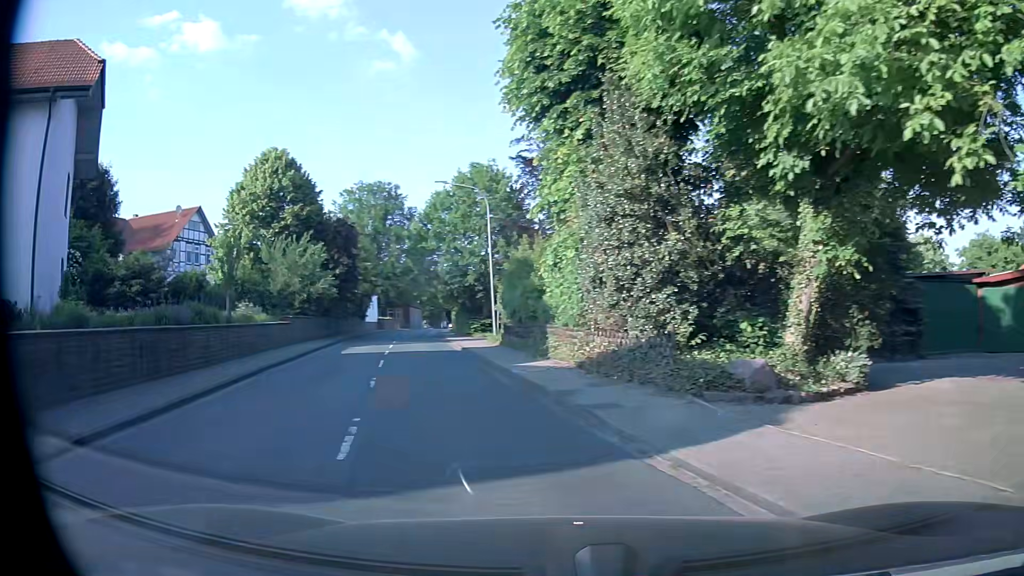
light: Day
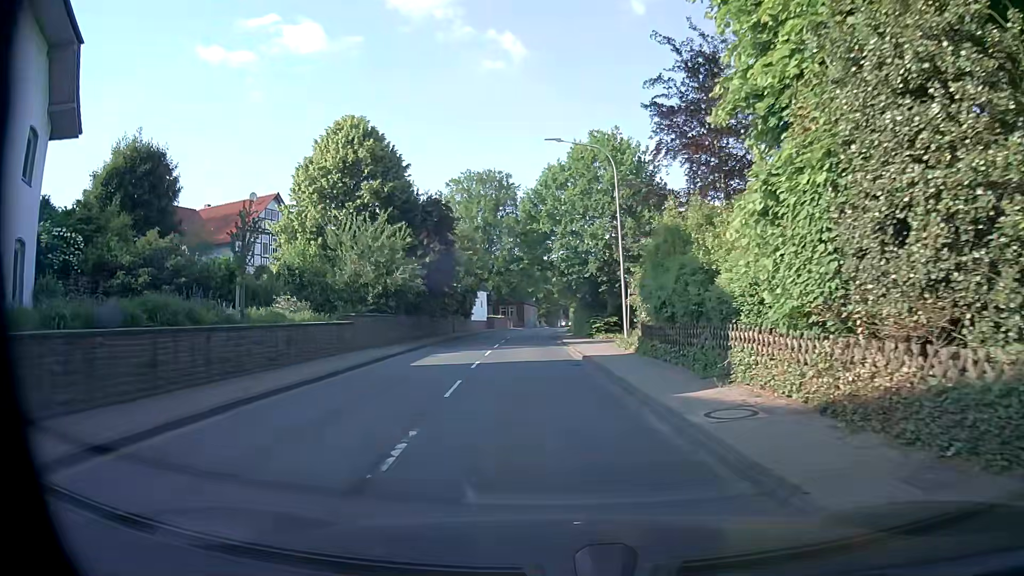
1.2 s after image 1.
(-0.8, +8.0) m; -9°
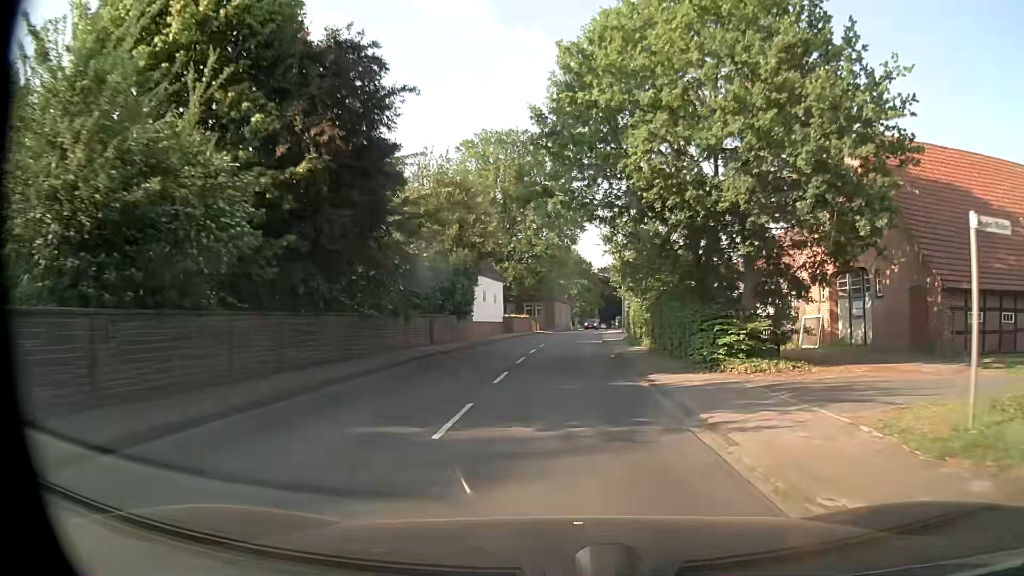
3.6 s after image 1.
(-1.0, +22.3) m; -3°
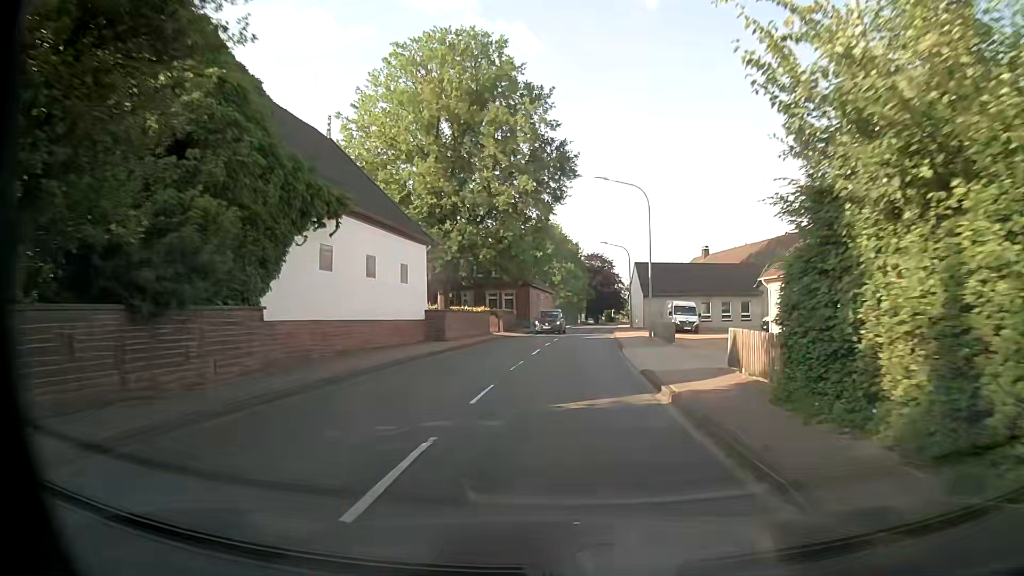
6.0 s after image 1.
(+0.4, +27.5) m; +2°
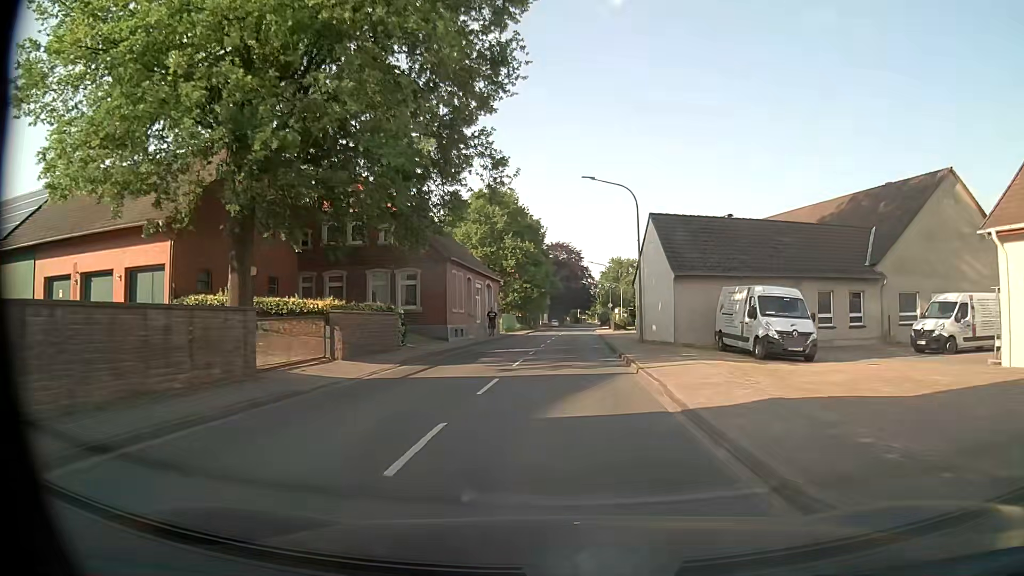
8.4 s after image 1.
(+0.7, +29.1) m; +3°
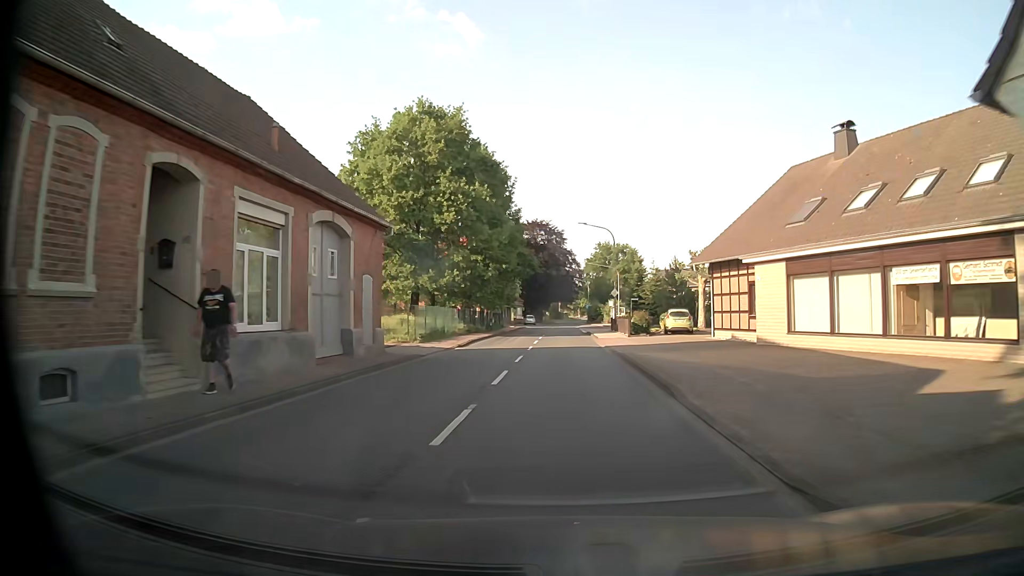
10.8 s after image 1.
(+0.4, +29.3) m; +1°
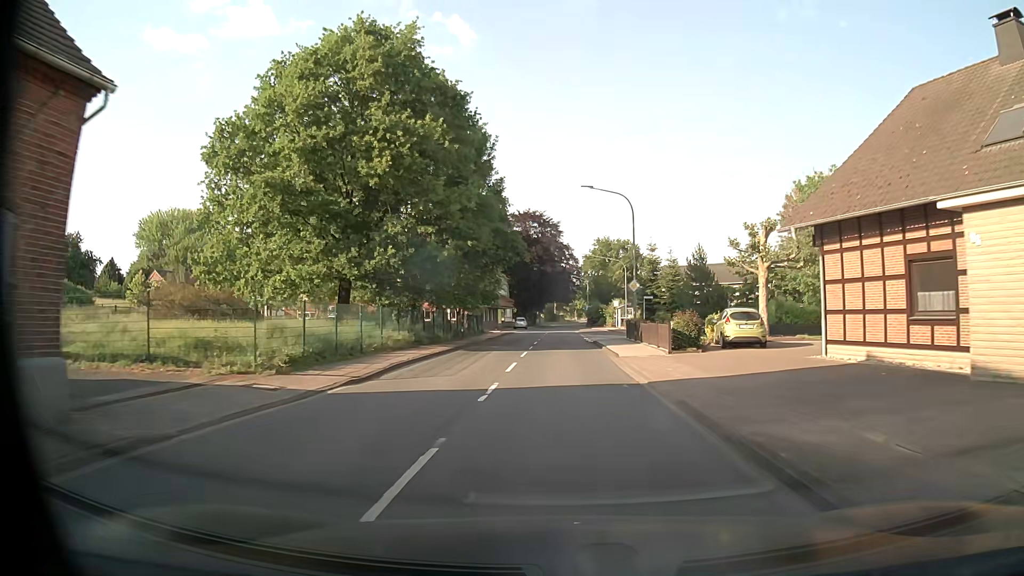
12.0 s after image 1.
(+0.1, +14.7) m; 0°
(0, +10) (0, +20) (0, +30) (0, +40) (+1, +50) (+1, +60) (+1, +70) (+1, +80) (+1, +90) (+1, +100) m
